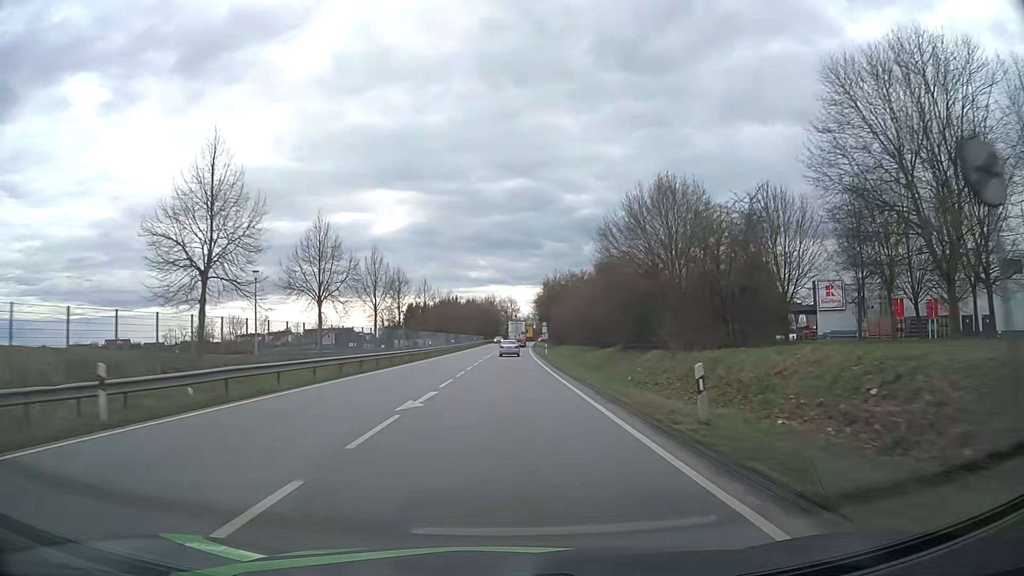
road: primary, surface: asphalt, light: Day
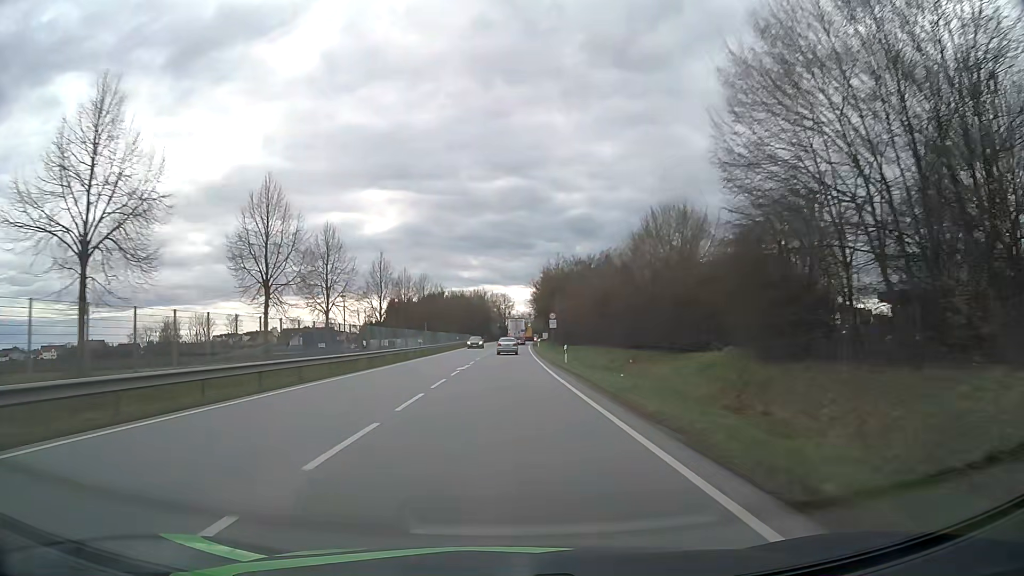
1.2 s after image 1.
(-0.4, +25.3) m; -1°
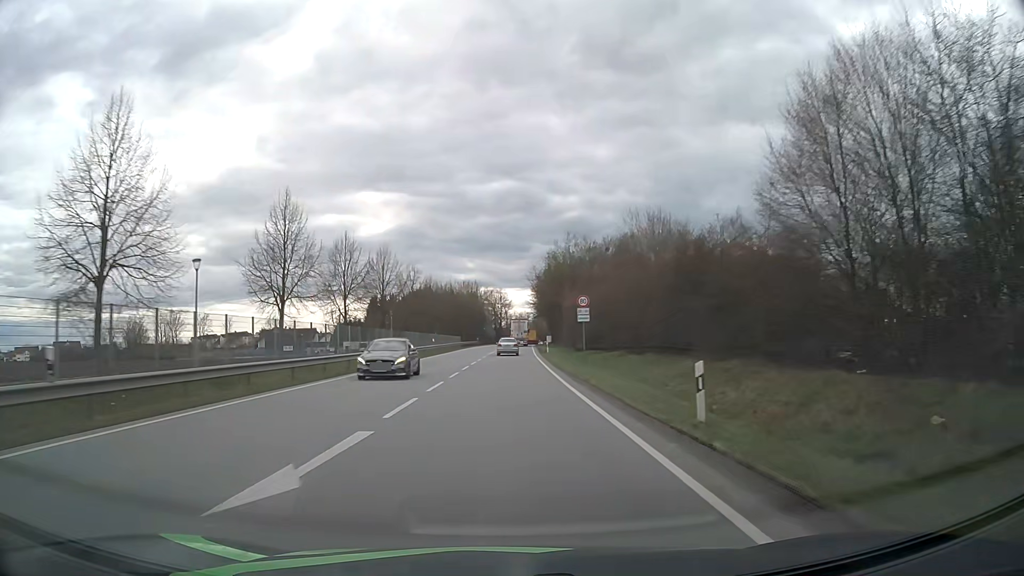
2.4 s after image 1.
(+0.1, +25.0) m; 0°
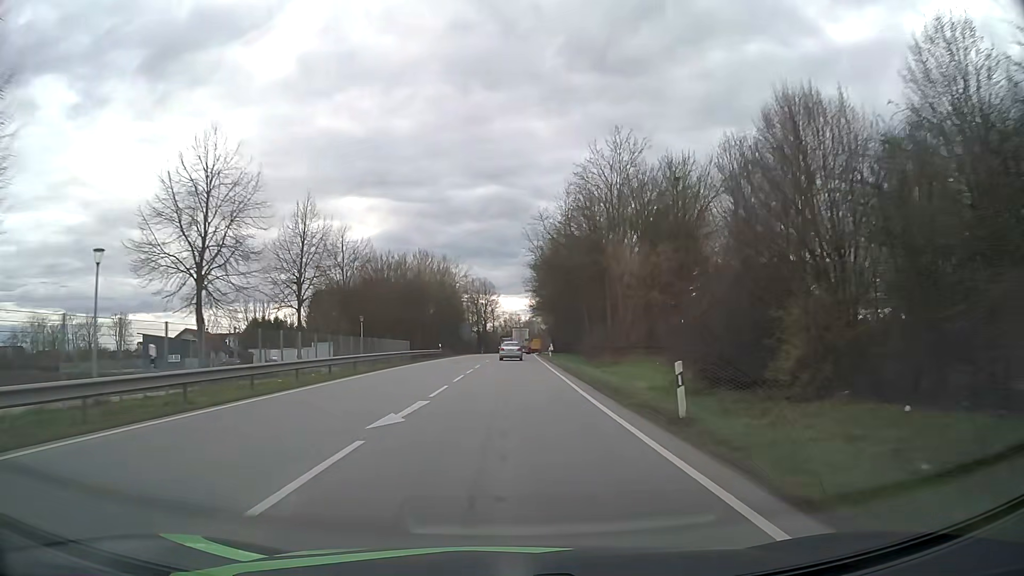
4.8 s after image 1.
(+0.3, +48.5) m; +1°
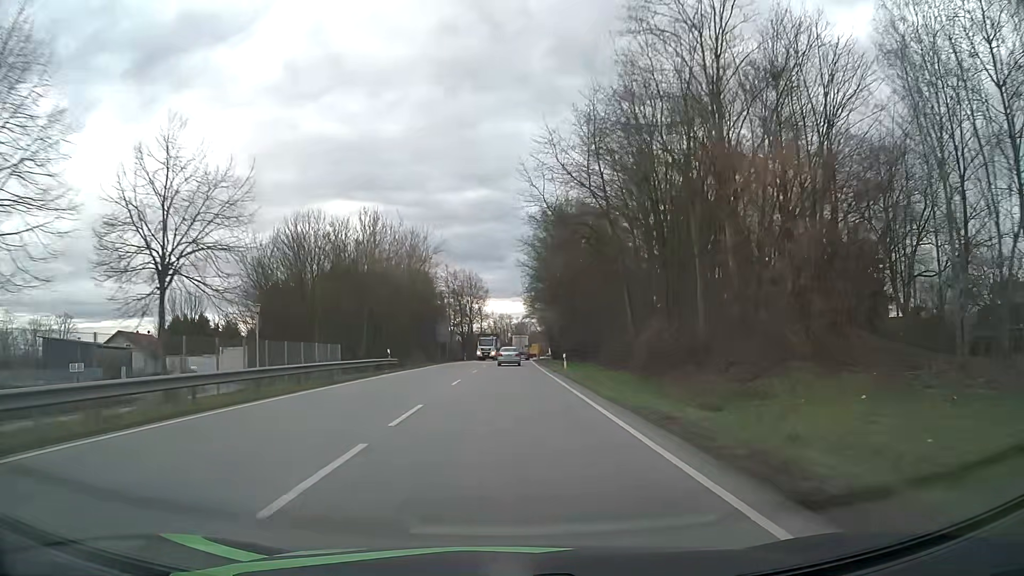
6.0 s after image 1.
(+0.1, +23.7) m; +1°
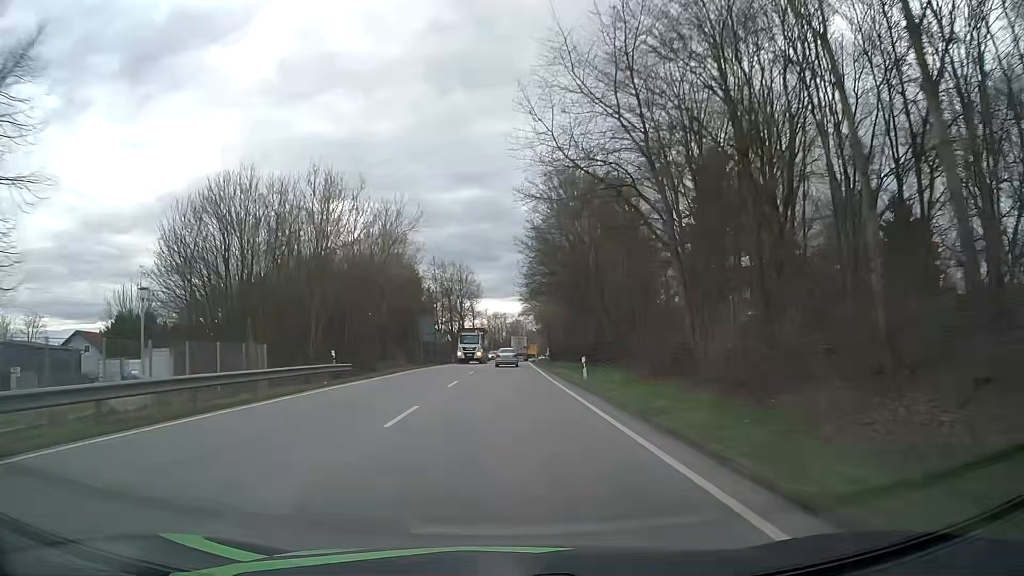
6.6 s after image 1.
(0.0, +11.9) m; +1°
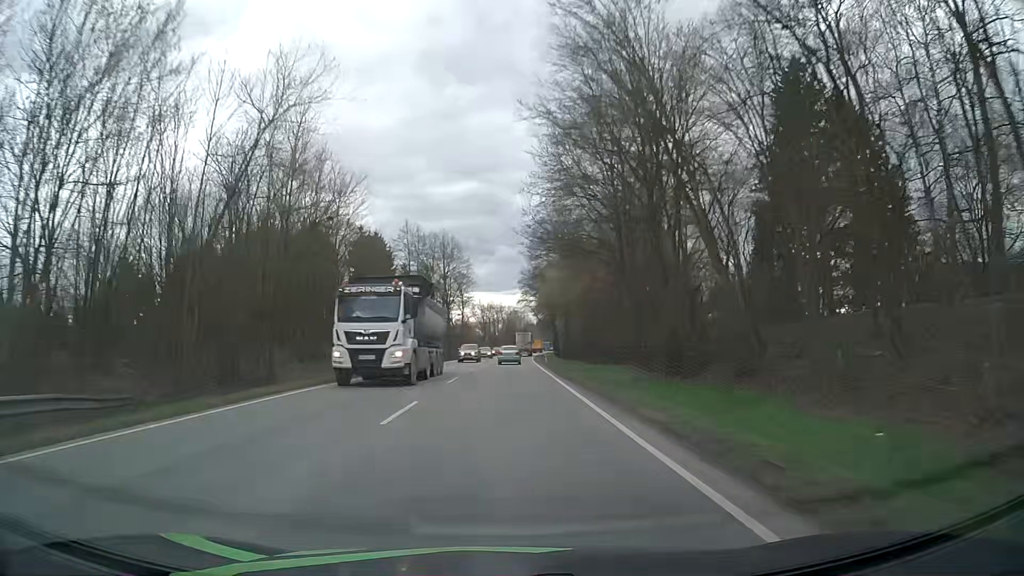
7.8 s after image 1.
(0.0, +24.0) m; 0°
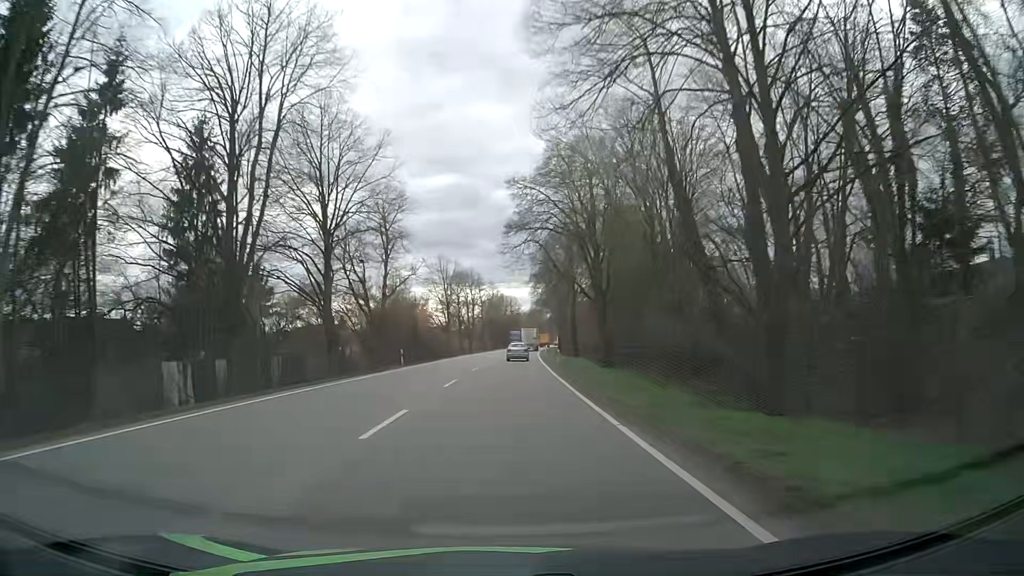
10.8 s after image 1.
(+1.1, +61.7) m; +2°
(0, +10) (0, +20) (0, +30) (0, +40) (+1, +50) (+1, +60) (+1, +70) (+2, +80) (+2, +90) (+3, +100) m
